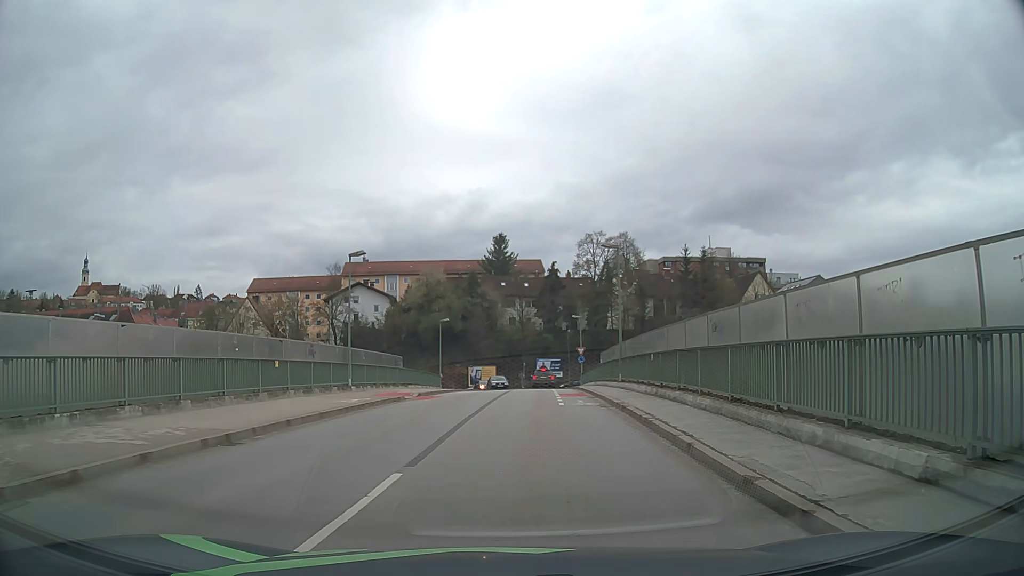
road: unclassified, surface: asphalt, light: Day
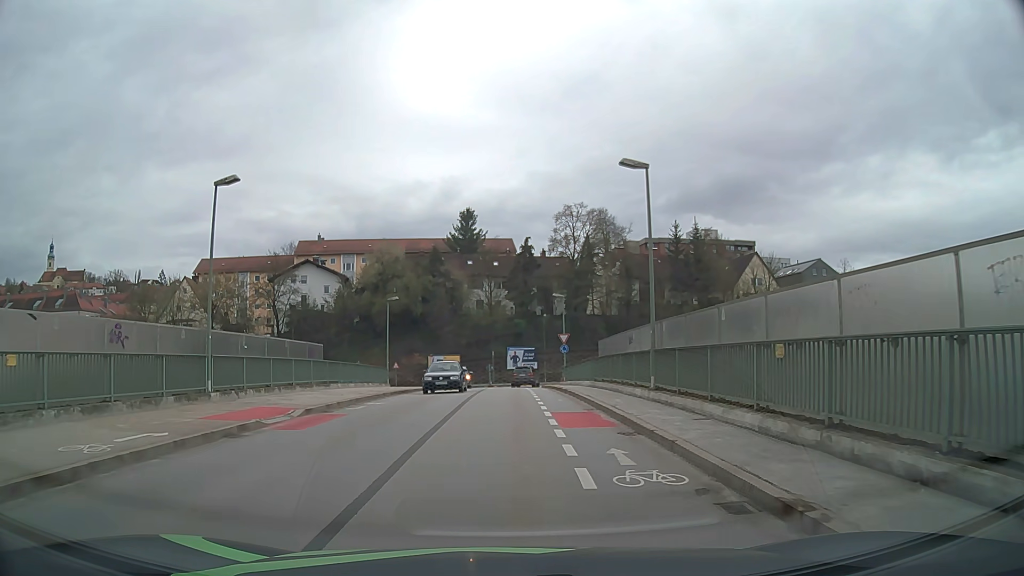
(+0.2, +12.5) m; +2°
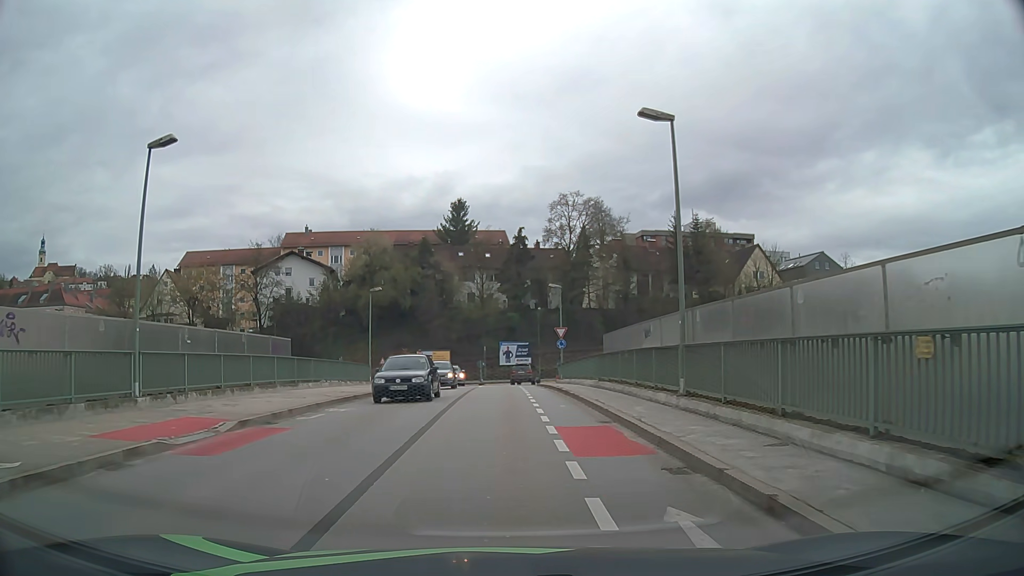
(0.0, +3.8) m; +1°
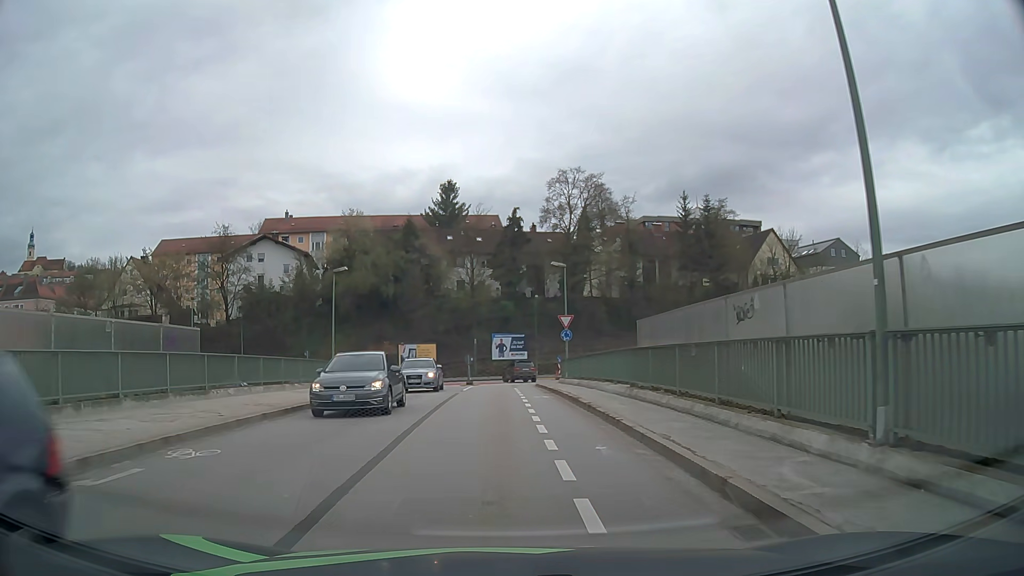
(0.0, +8.2) m; 0°
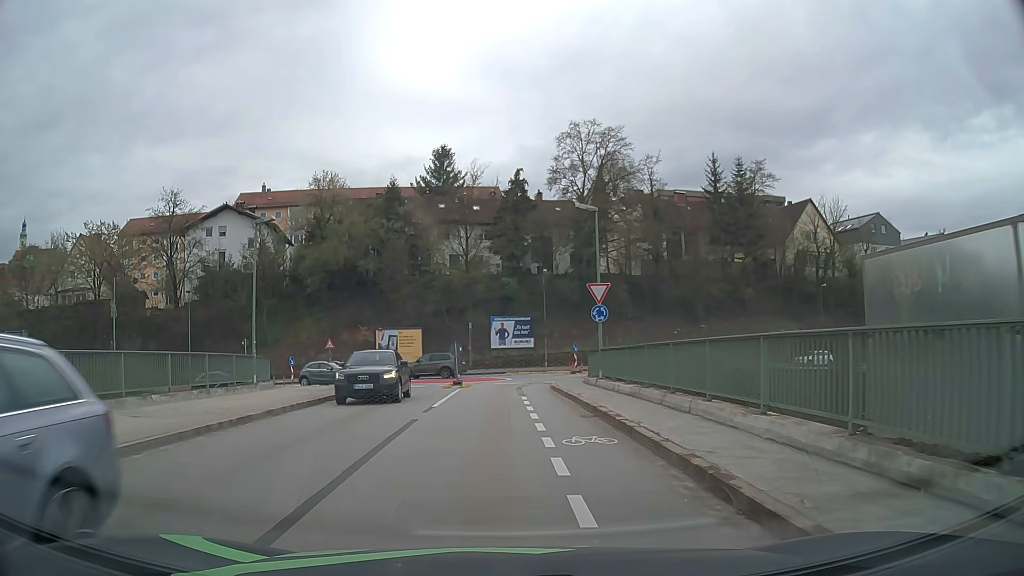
(0.0, +12.2) m; 0°
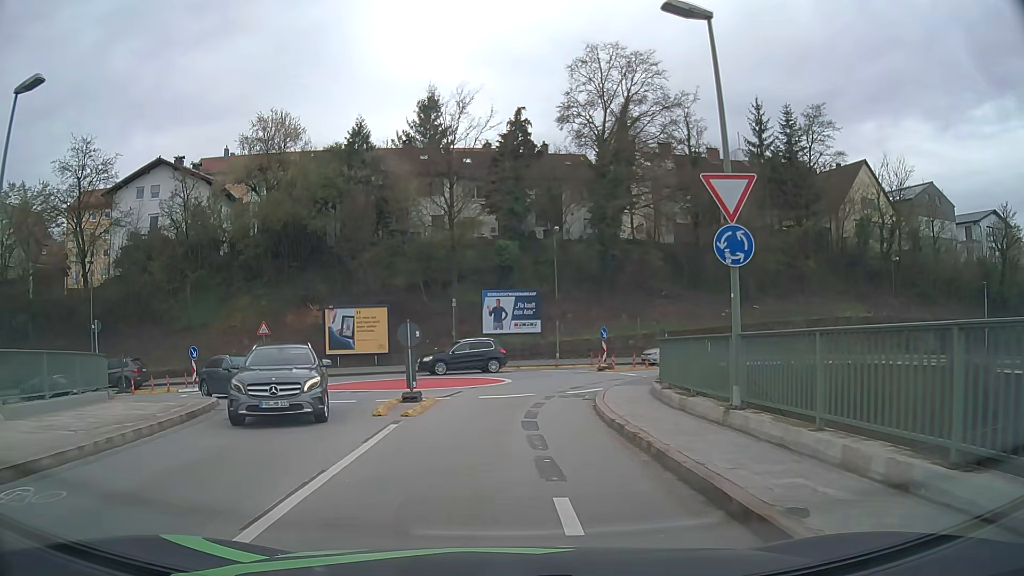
(+0.1, +14.4) m; 0°
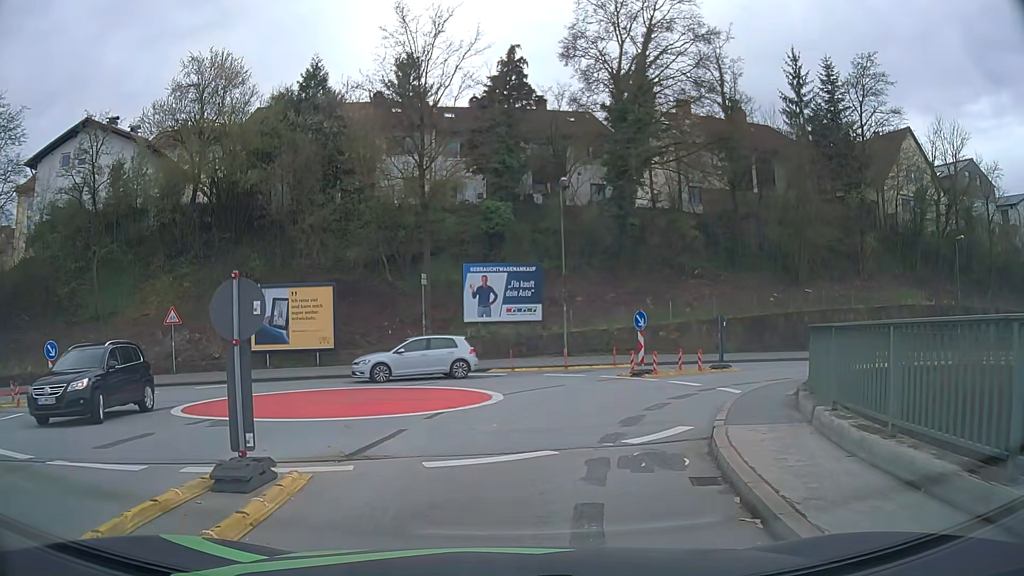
(+0.1, +10.3) m; +2°
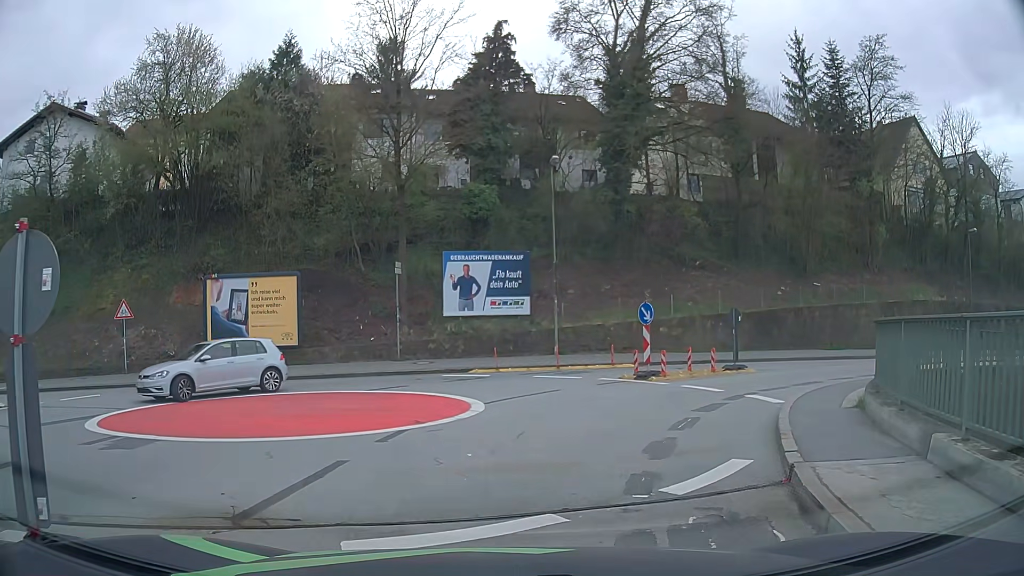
(0.0, +2.9) m; +1°
(0, +10) (-2, +19) (-12, +20) (-22, +18) (-32, +16) (-42, +15) (-51, +14) (-61, +13) (-71, +12) (-81, +12) m
